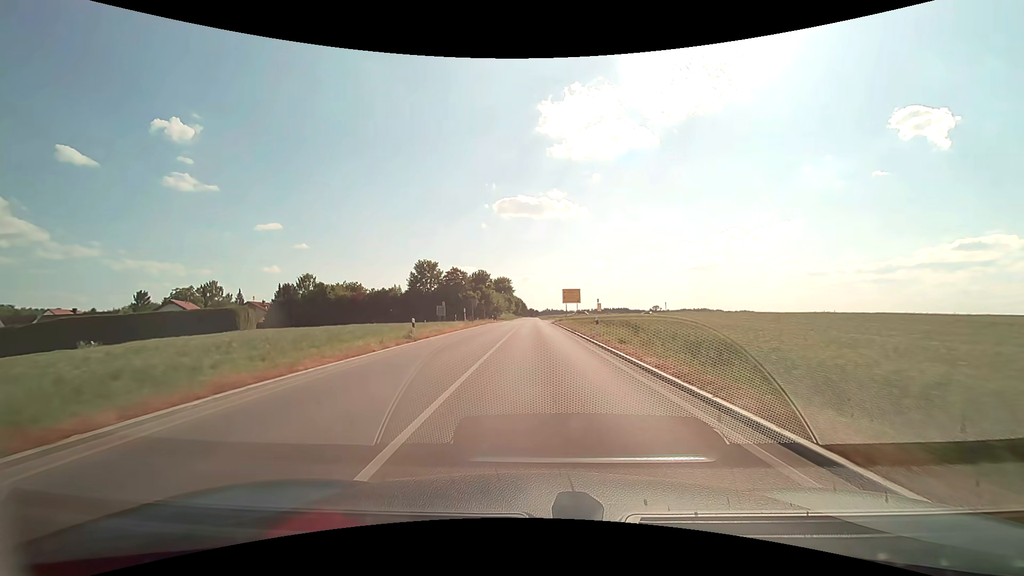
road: secondary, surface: asphalt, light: Day
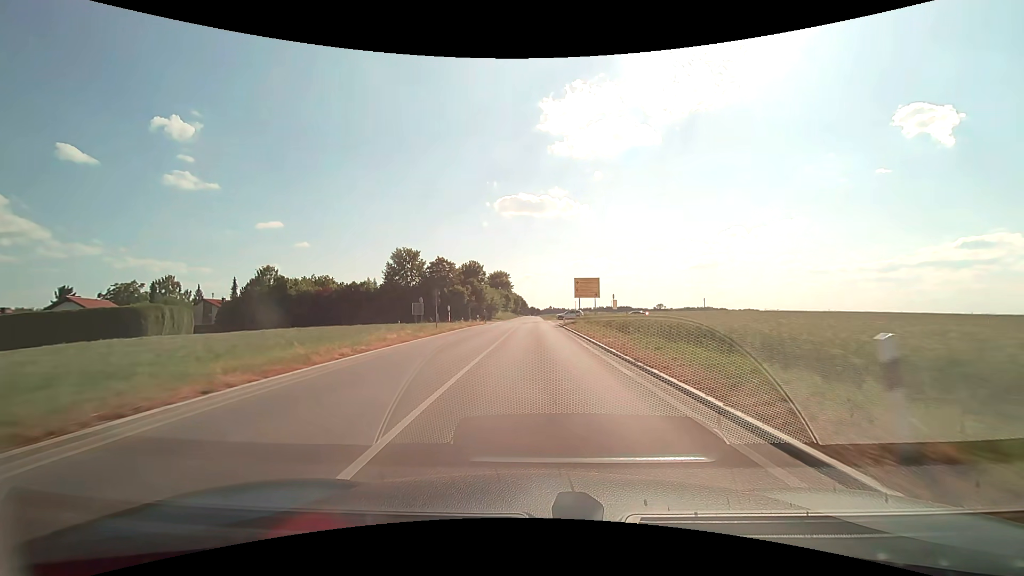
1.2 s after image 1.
(0.0, +20.3) m; 0°
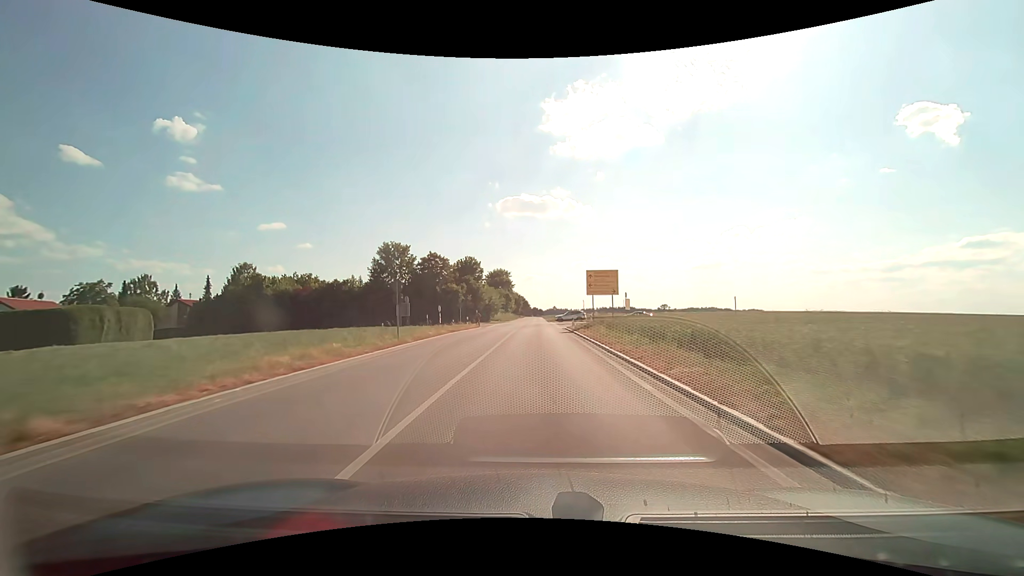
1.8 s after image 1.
(0.0, +10.1) m; 0°
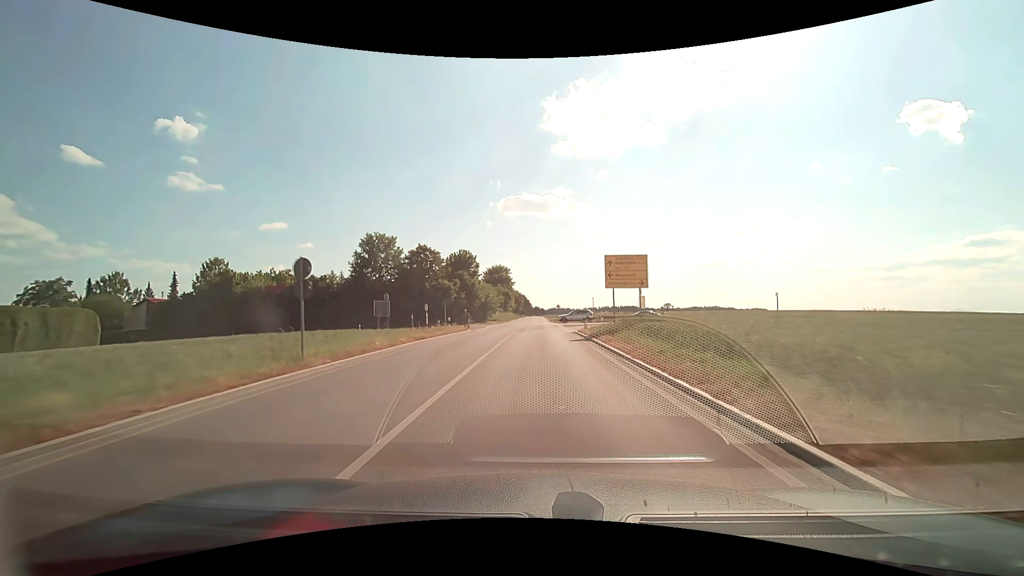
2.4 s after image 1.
(0.0, +10.1) m; 0°
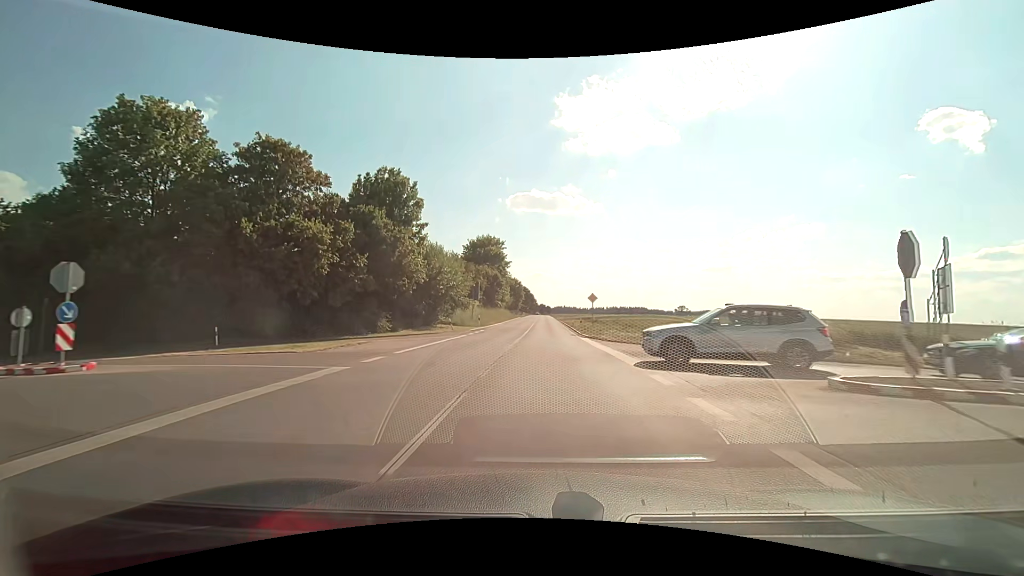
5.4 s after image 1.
(-0.3, +50.6) m; -1°
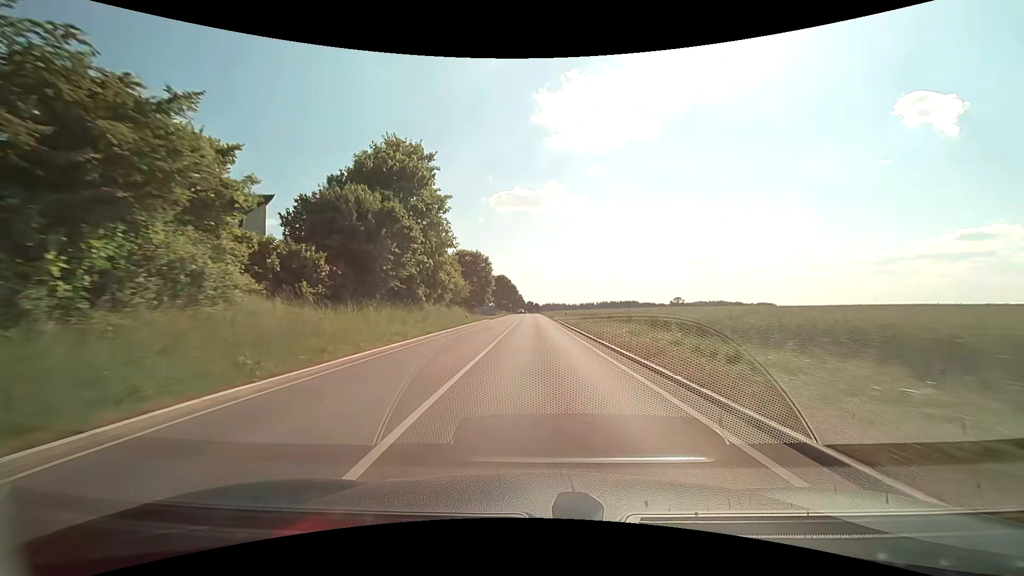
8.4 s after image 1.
(+0.9, +52.4) m; +1°
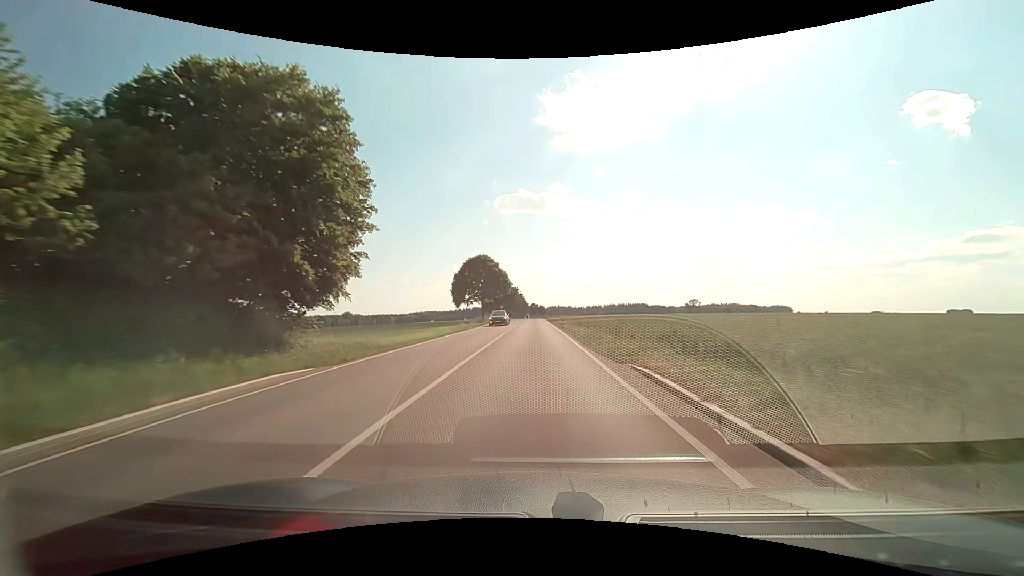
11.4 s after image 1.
(-0.1, +53.4) m; -1°
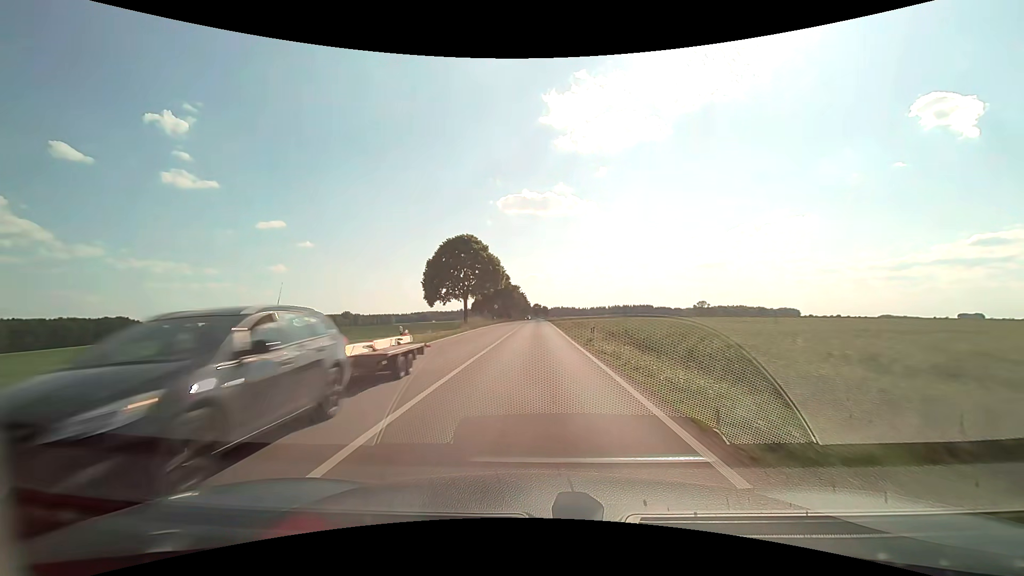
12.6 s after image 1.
(0.0, +21.5) m; 0°
(0, +10) (0, +20) (0, +30) (0, +40) (0, +50) (0, +60) (0, +70) (0, +80) (0, +90) (0, +100) m
